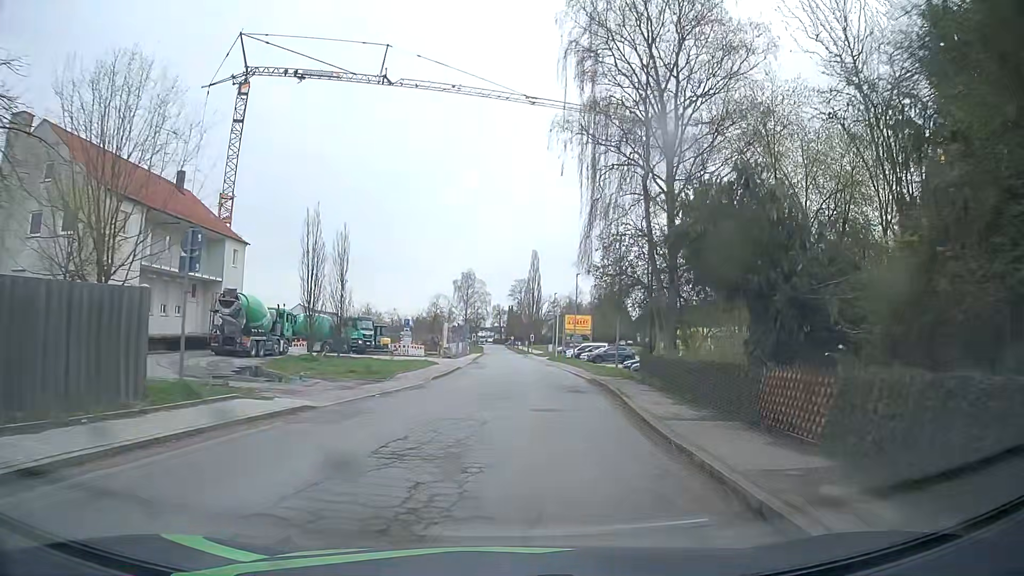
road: secondary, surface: asphalt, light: Day
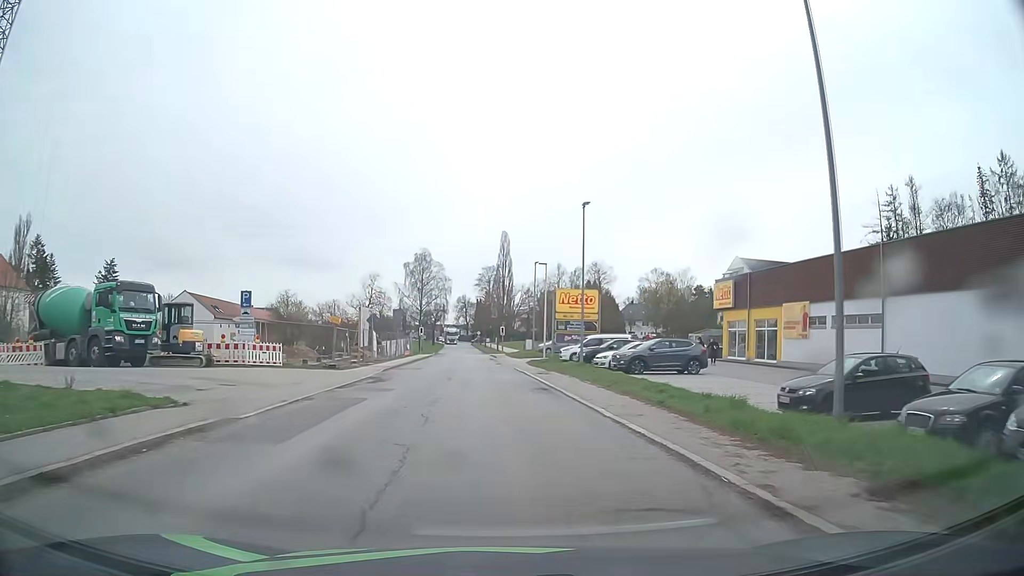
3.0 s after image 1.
(+1.7, +31.8) m; +3°
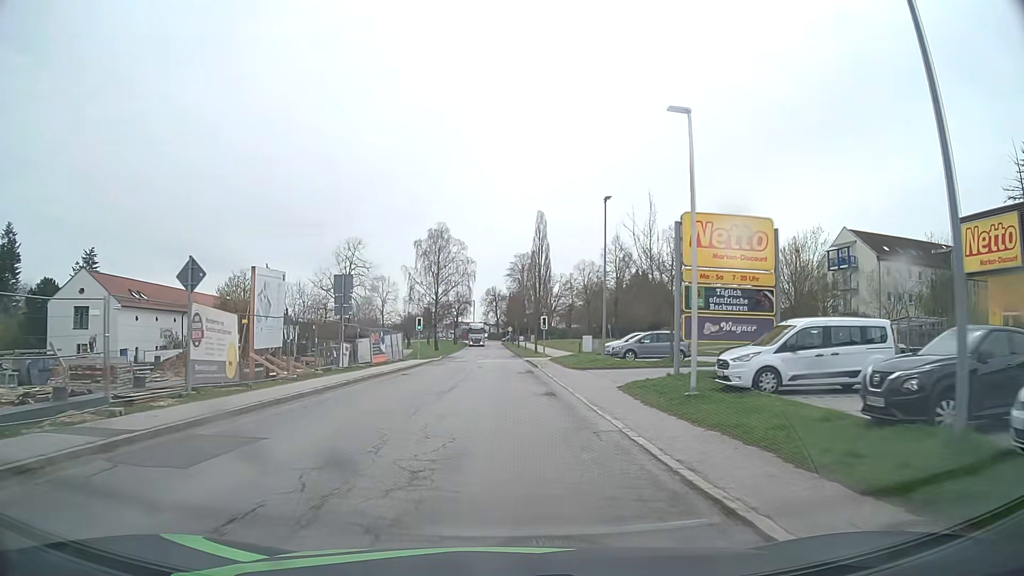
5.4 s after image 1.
(-0.7, +28.1) m; -3°
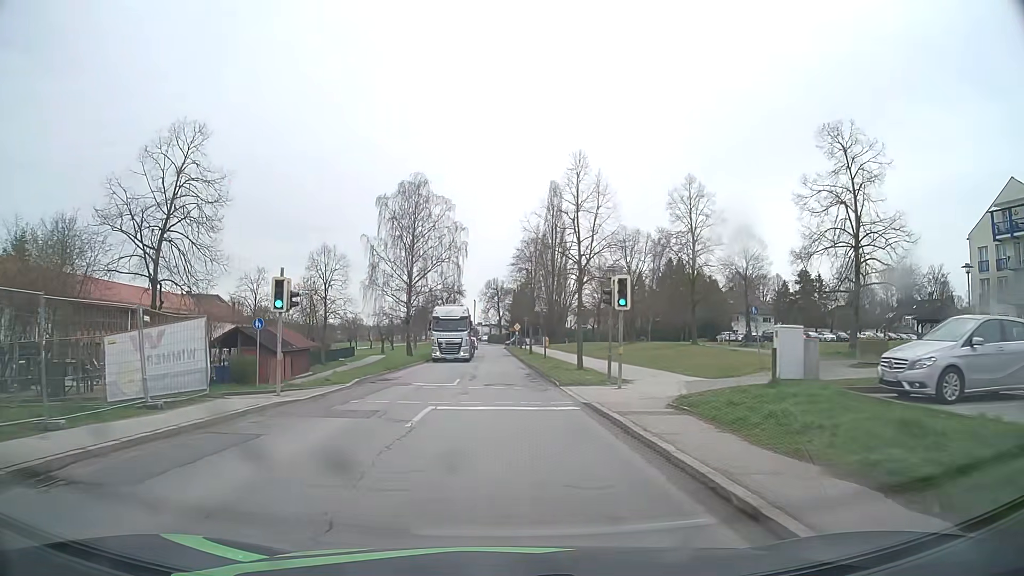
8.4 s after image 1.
(-0.3, +33.4) m; -1°
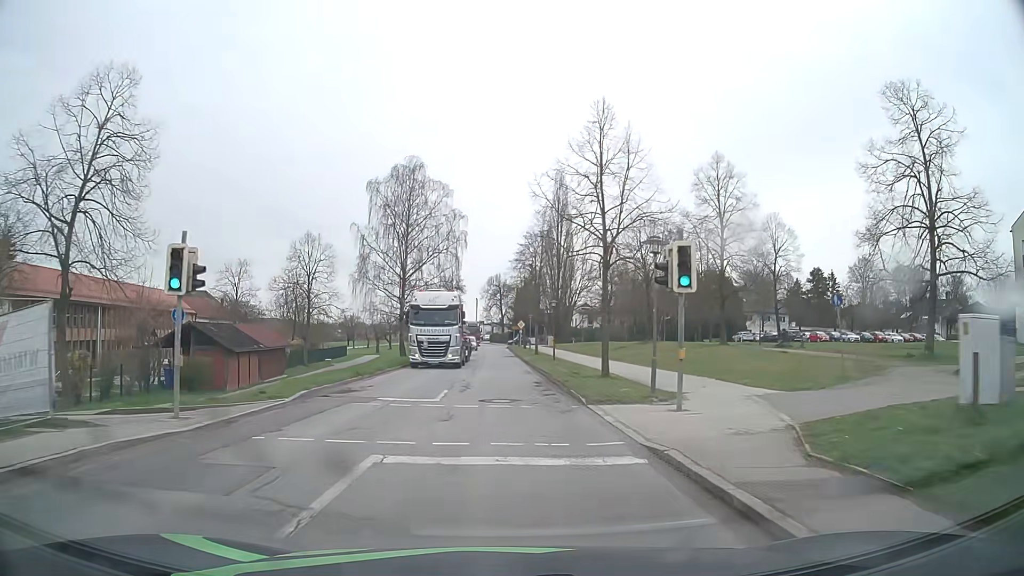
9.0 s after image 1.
(0.0, +6.5) m; 0°
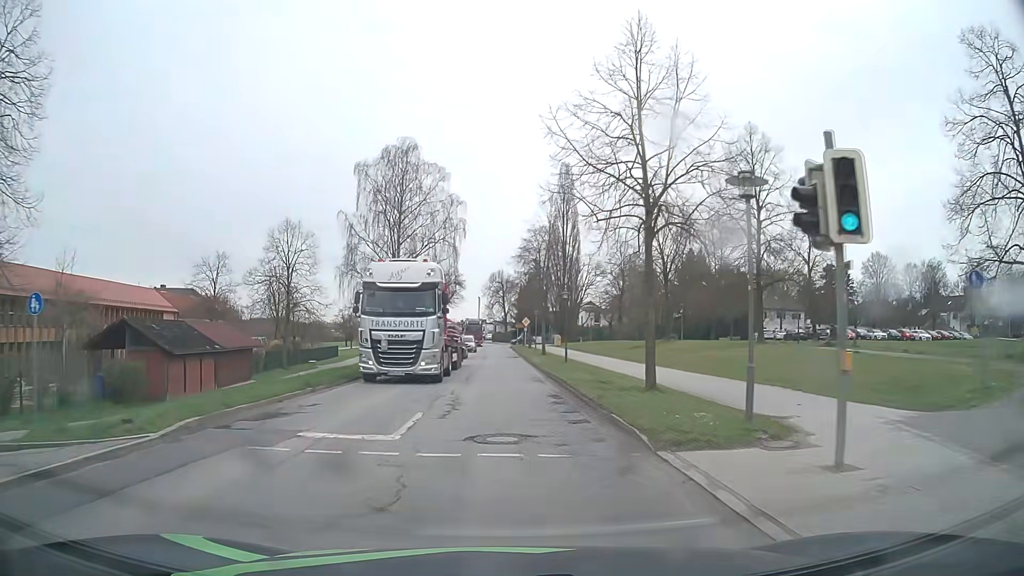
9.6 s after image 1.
(0.0, +6.5) m; 0°
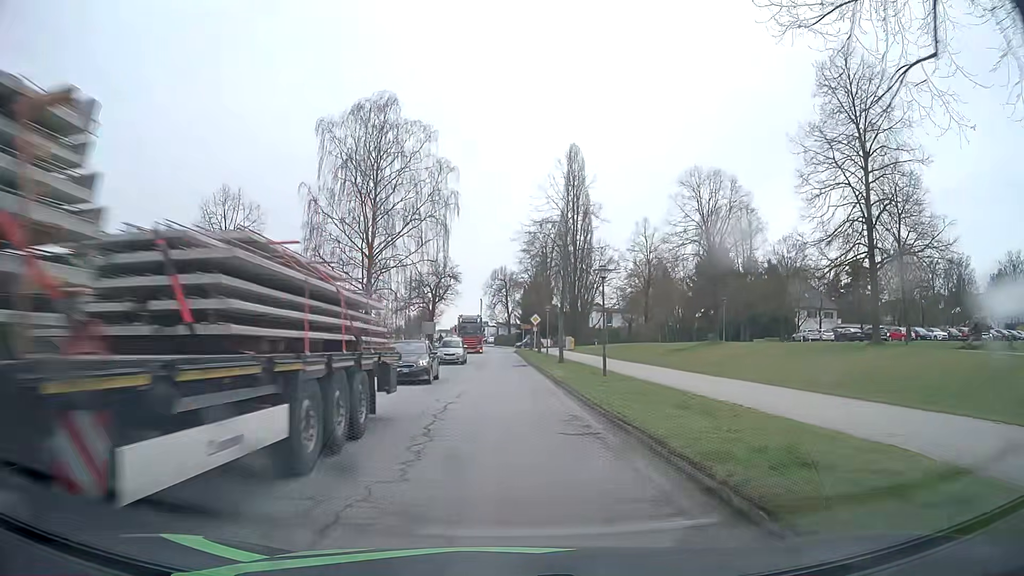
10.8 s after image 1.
(0.0, +12.9) m; -1°
(0, +10) (0, +20) (0, +30) (0, +40) (0, +50) (0, +60) (0, +70) (0, +80) (0, +90) (-1, +100) m
